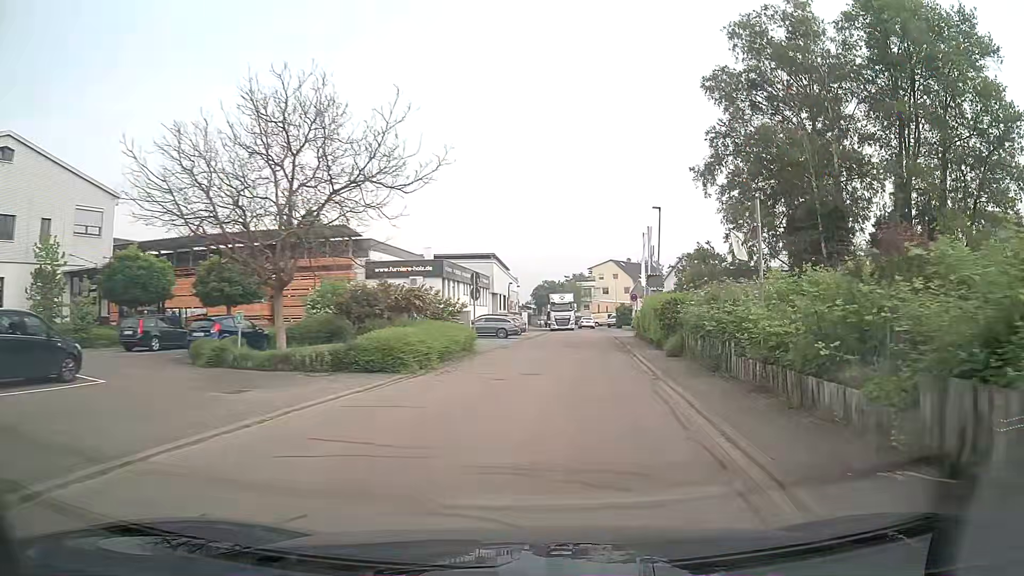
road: residential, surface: asphalt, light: Day
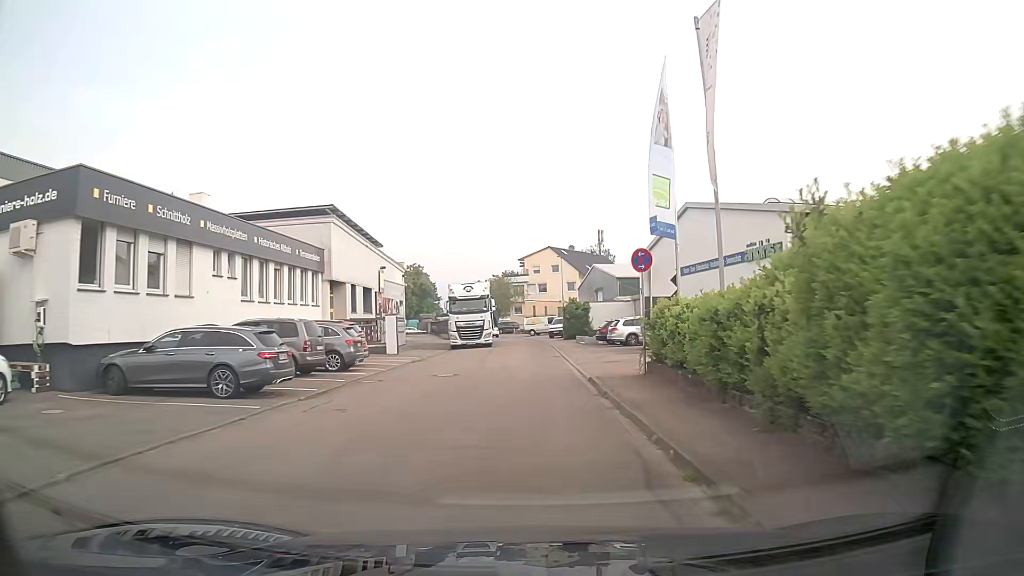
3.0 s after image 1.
(+3.1, +31.9) m; +6°
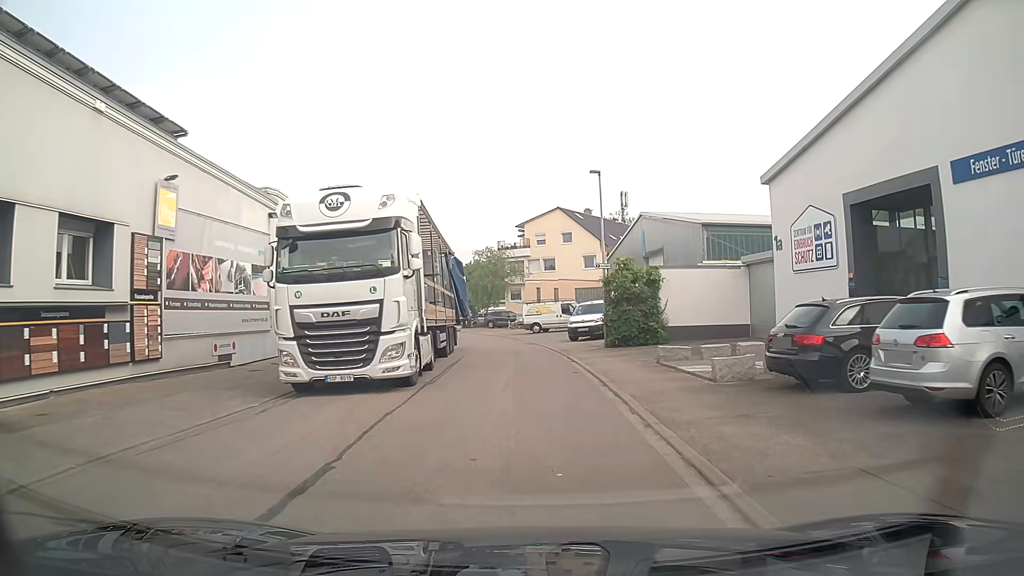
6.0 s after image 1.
(-0.3, +27.5) m; 0°
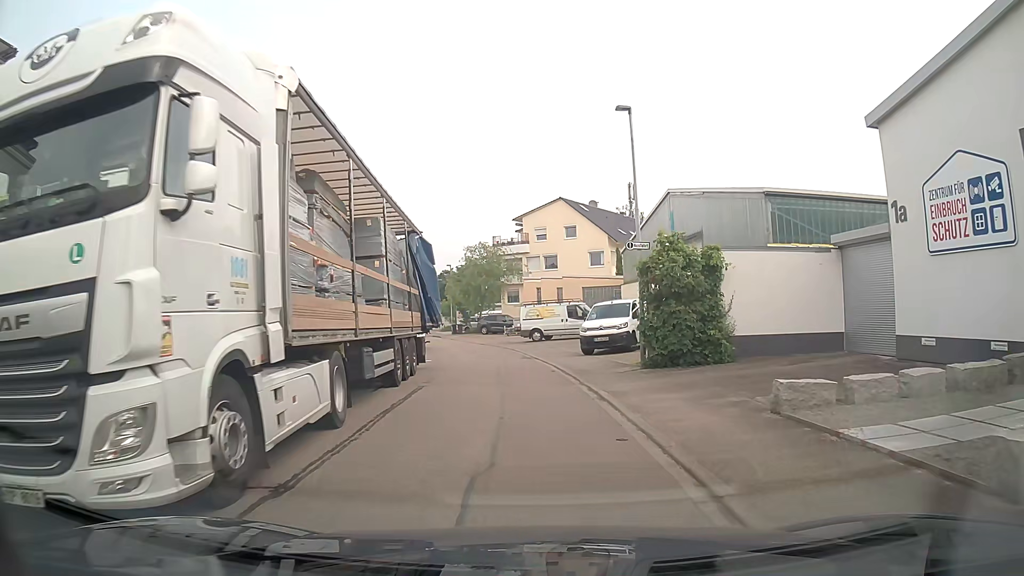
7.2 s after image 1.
(-0.1, +8.2) m; 0°
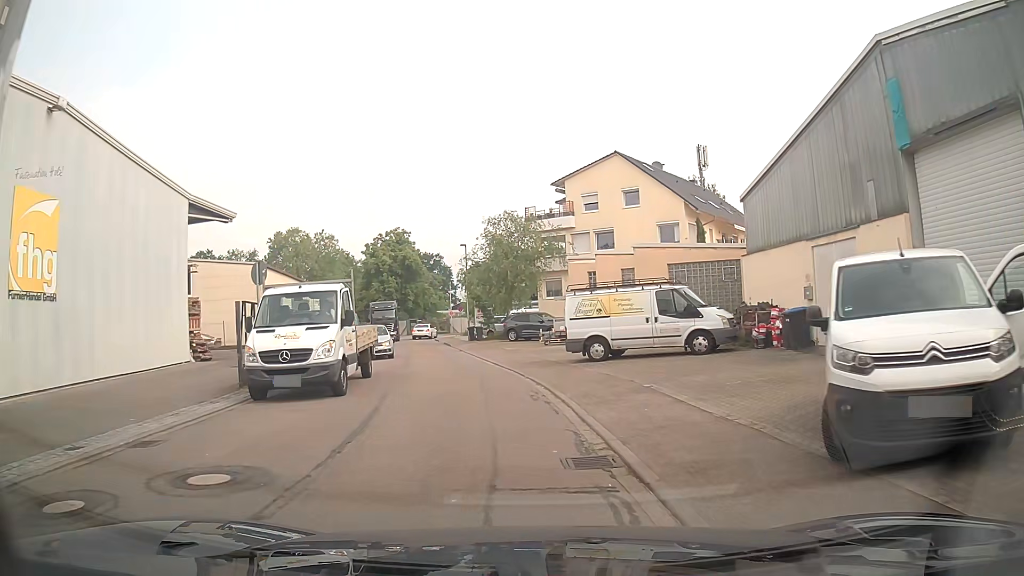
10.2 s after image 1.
(-0.4, +17.9) m; -3°
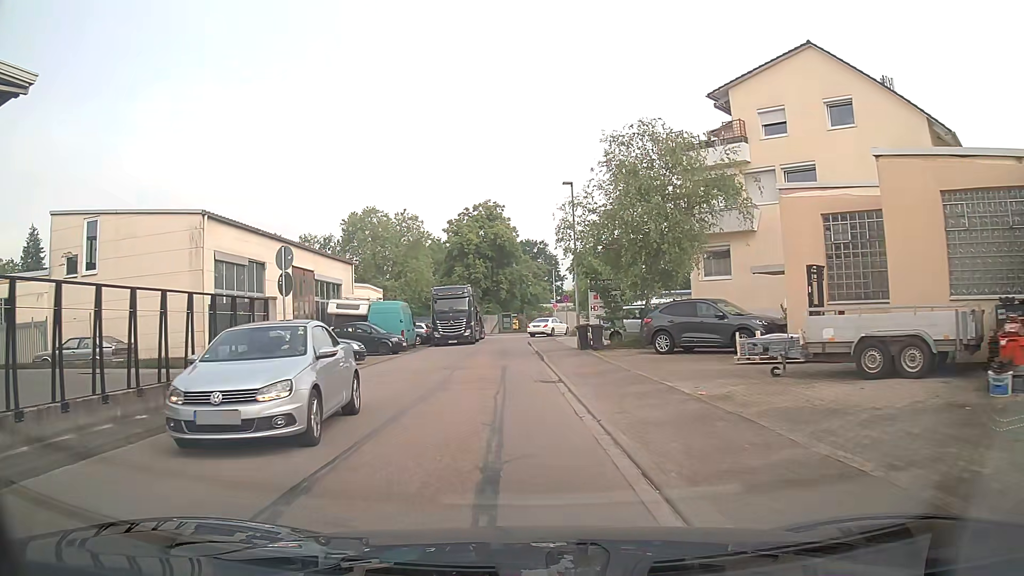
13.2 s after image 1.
(-1.8, +19.5) m; -10°
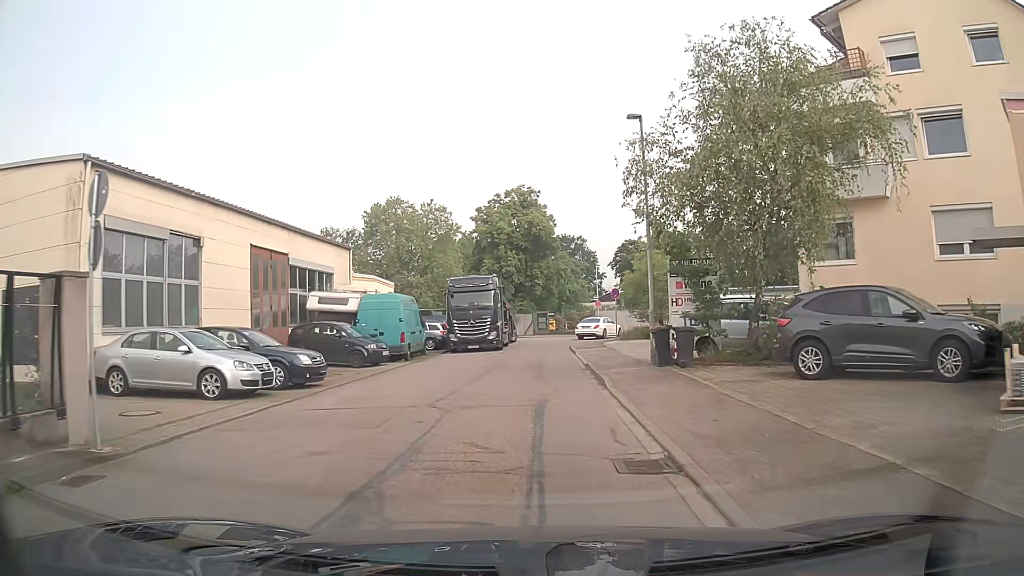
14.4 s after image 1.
(-0.2, +9.0) m; -3°
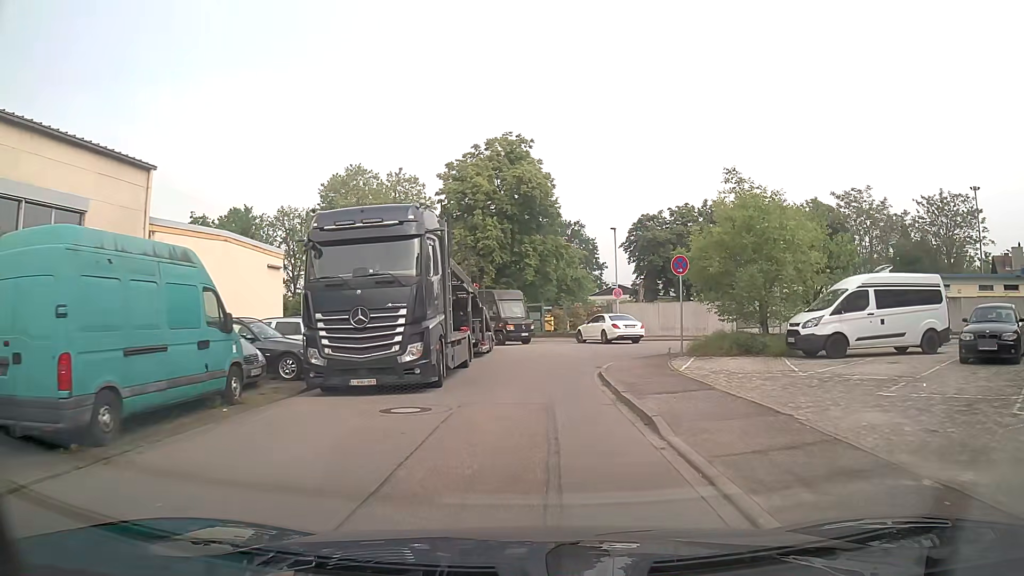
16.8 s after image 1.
(+0.3, +19.3) m; +2°
(0, +10) (+1, +20) (+6, +28) (+16, +27) (+25, +22) (+33, +17) (+42, +12) (+50, +6) (+58, +1) (+67, -5) m
